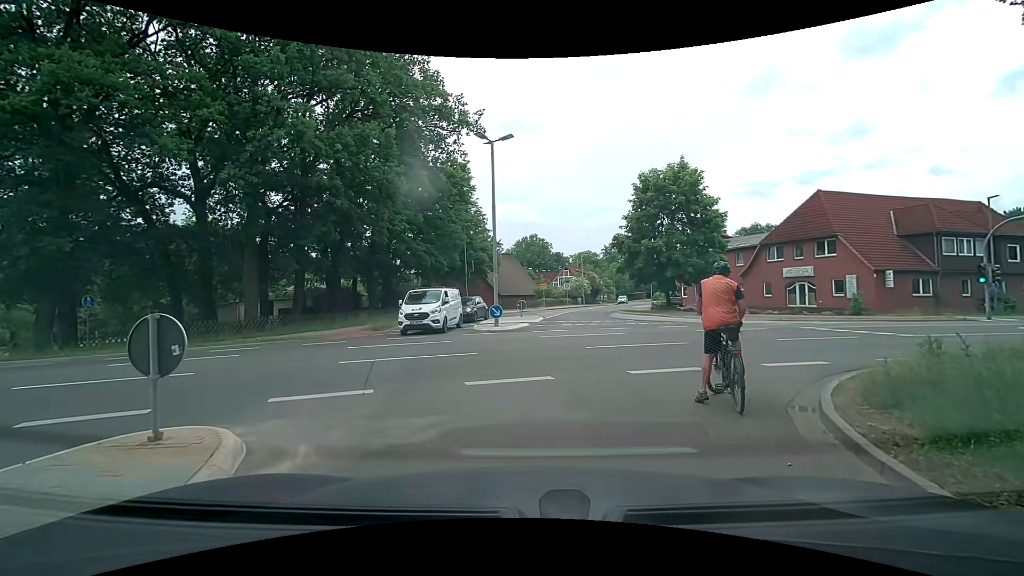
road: residential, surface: asphalt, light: Day
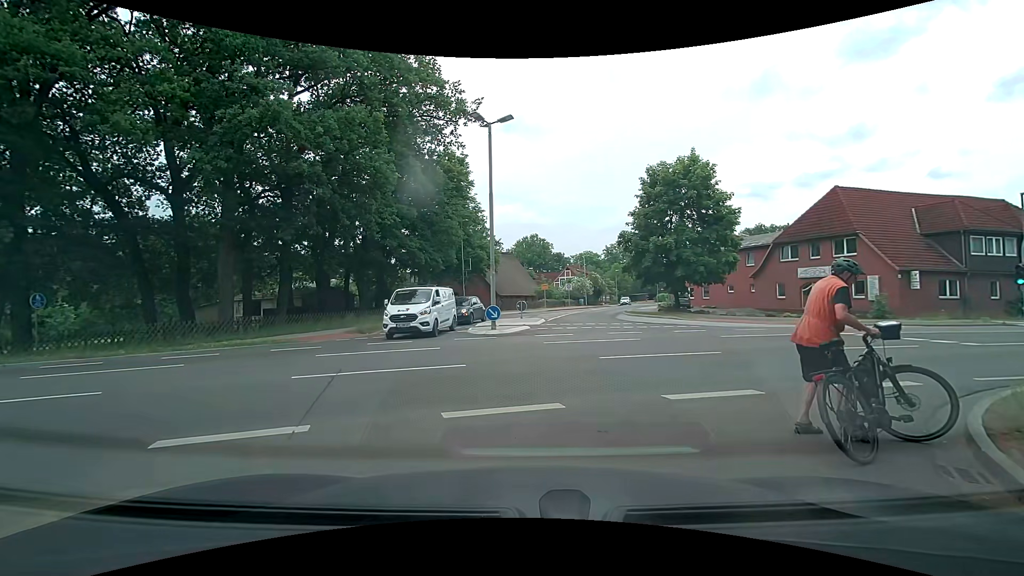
(-0.1, +2.2) m; -2°
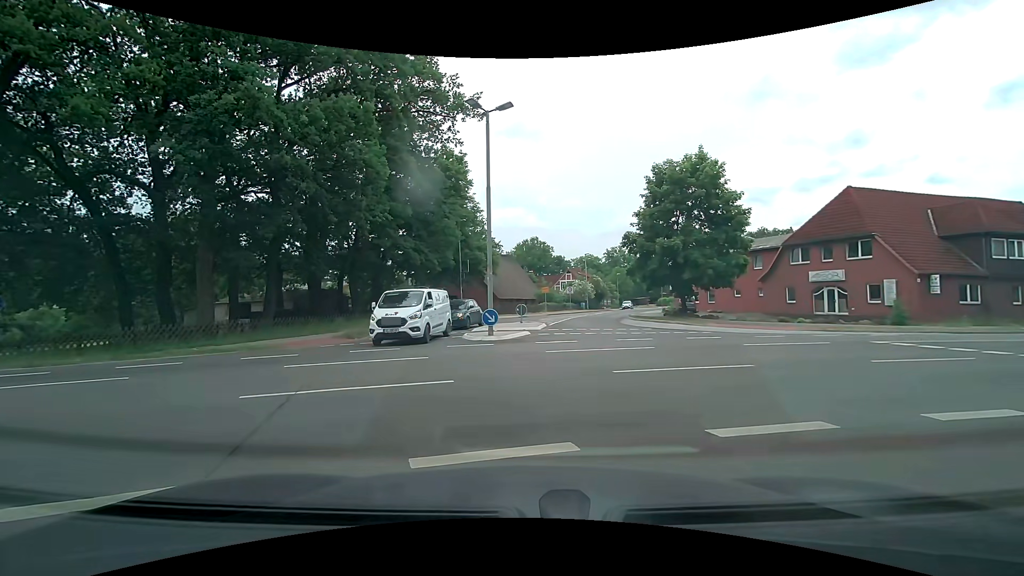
(0.0, +1.6) m; 0°
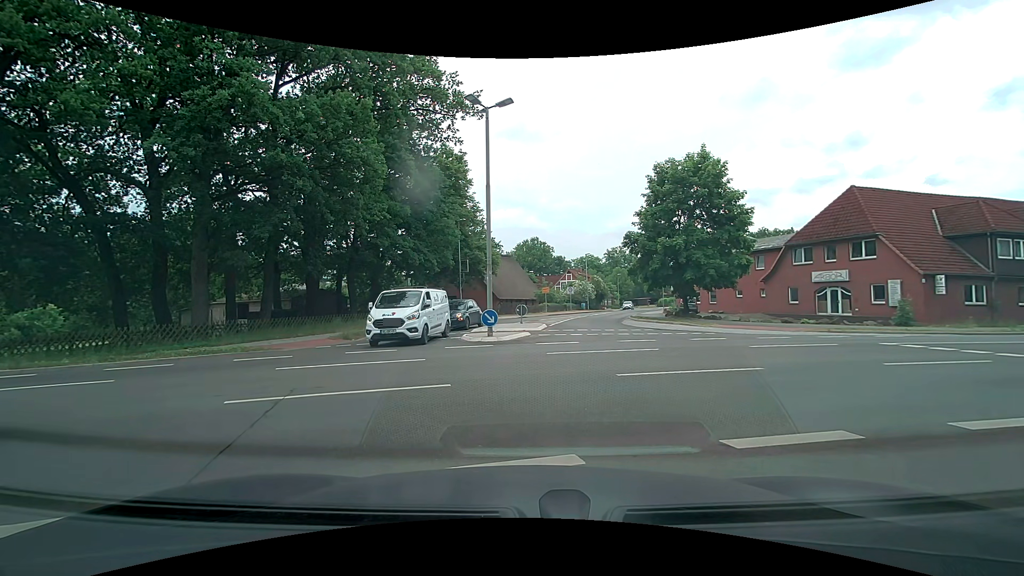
(0.0, +0.5) m; 0°
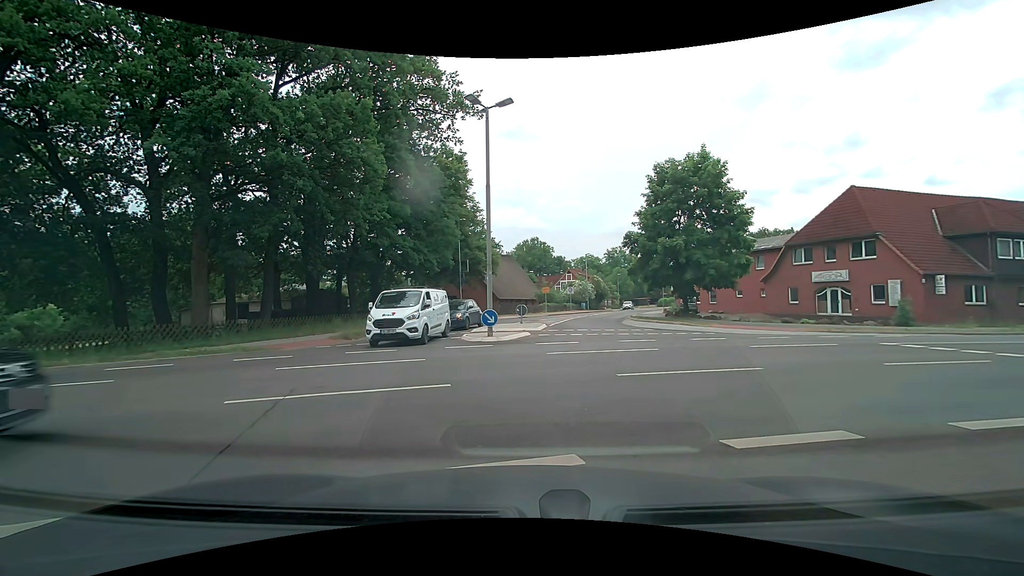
(0.0, 0.0) m; 0°
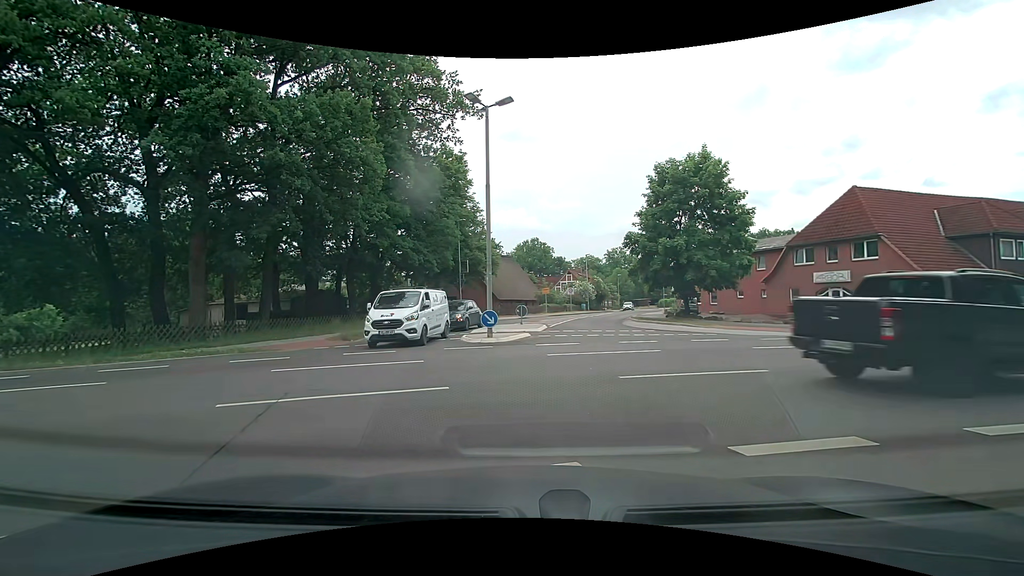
(0.0, +0.1) m; 0°
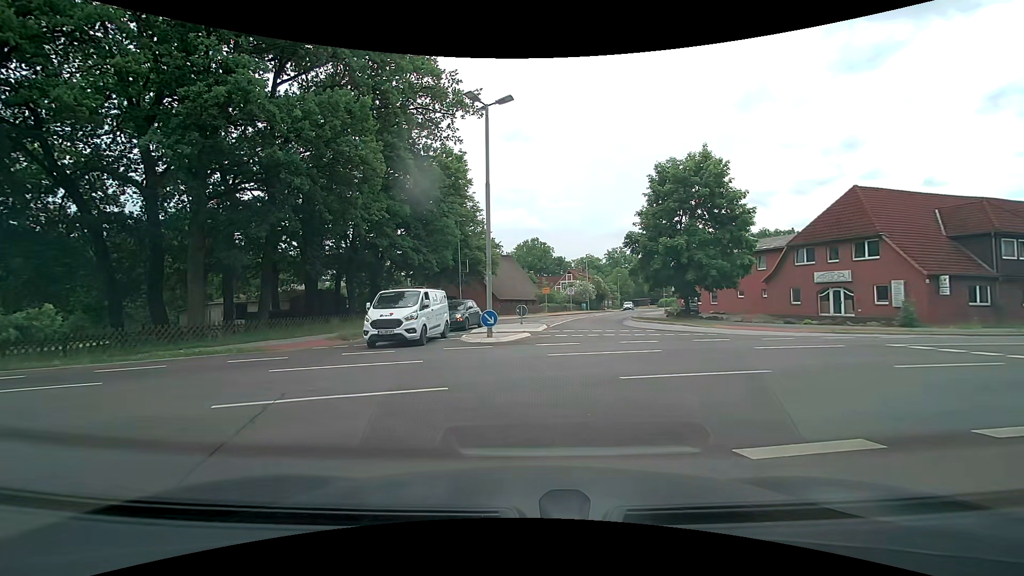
(0.0, +0.1) m; 0°
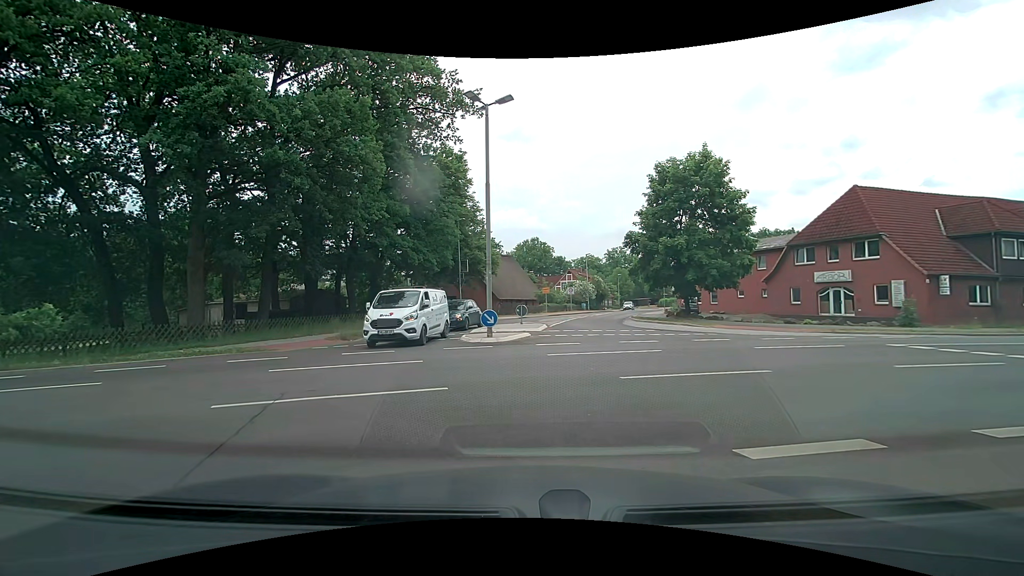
(0.0, +0.1) m; 0°
(-4, +9) (-13, +11) (-23, +9) (-32, +6) (-42, +4) (-52, +1) (-61, -2) (-71, -5) (-80, -8) (-90, -11) m
